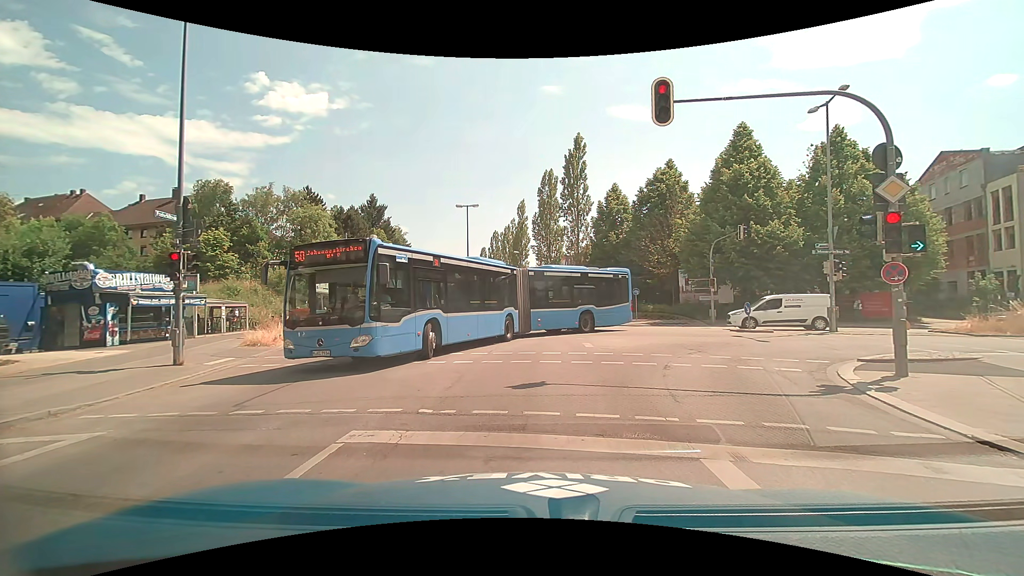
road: tertiary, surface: asphalt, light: Day
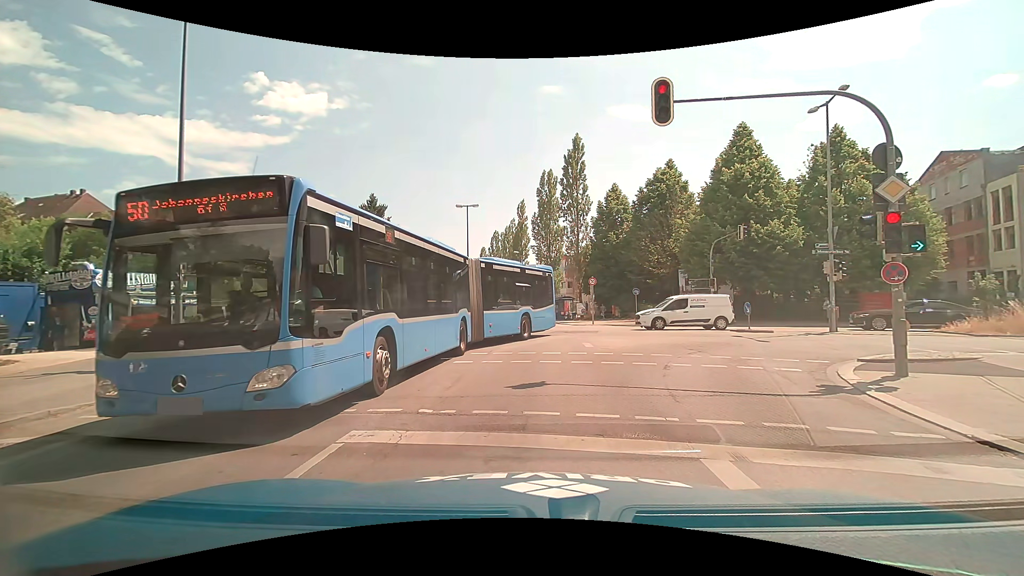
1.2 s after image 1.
(0.0, 0.0) m; 0°
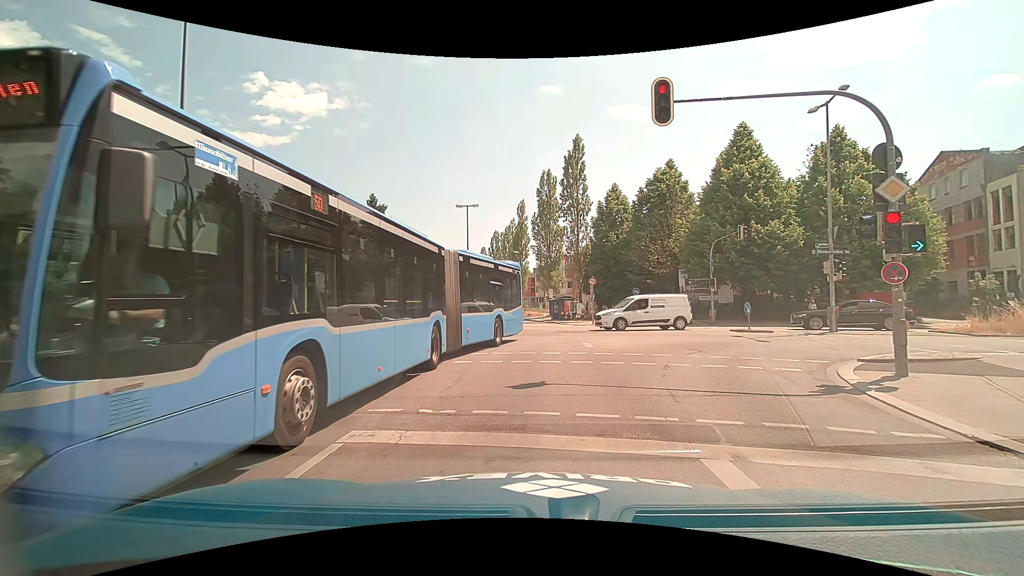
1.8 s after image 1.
(0.0, 0.0) m; 0°
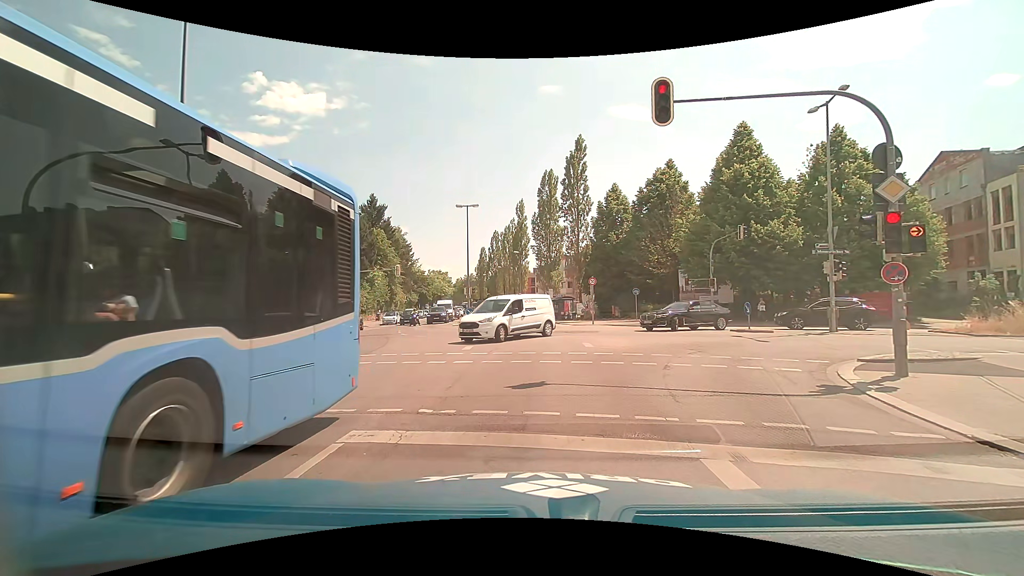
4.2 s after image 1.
(0.0, 0.0) m; 0°
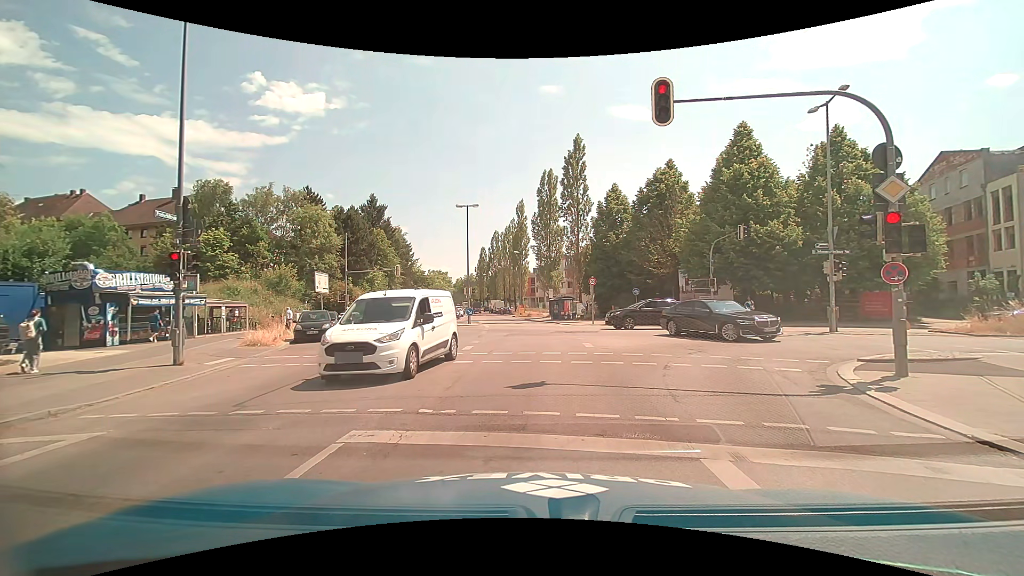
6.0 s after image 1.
(0.0, 0.0) m; 0°
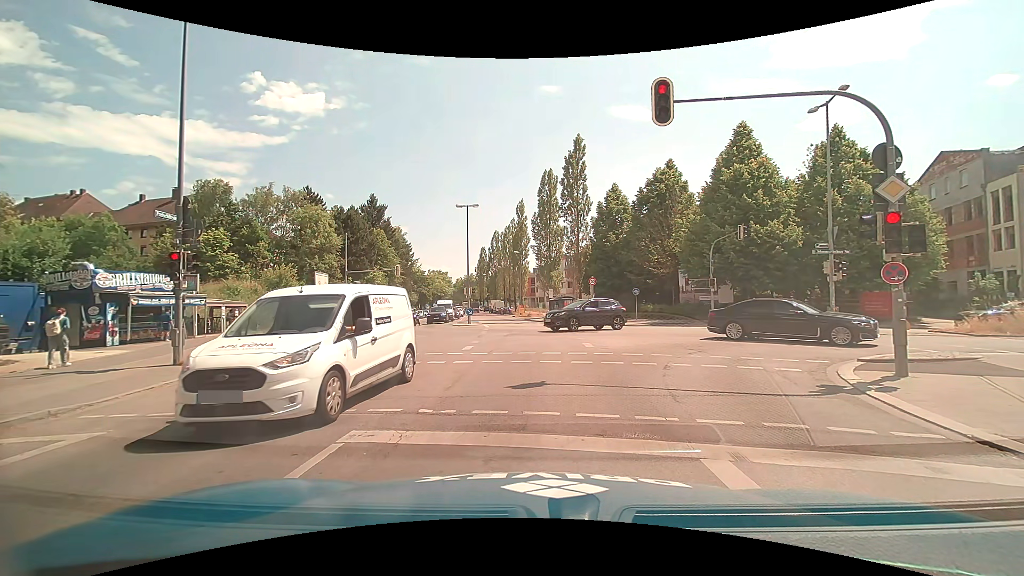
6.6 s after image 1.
(0.0, 0.0) m; 0°
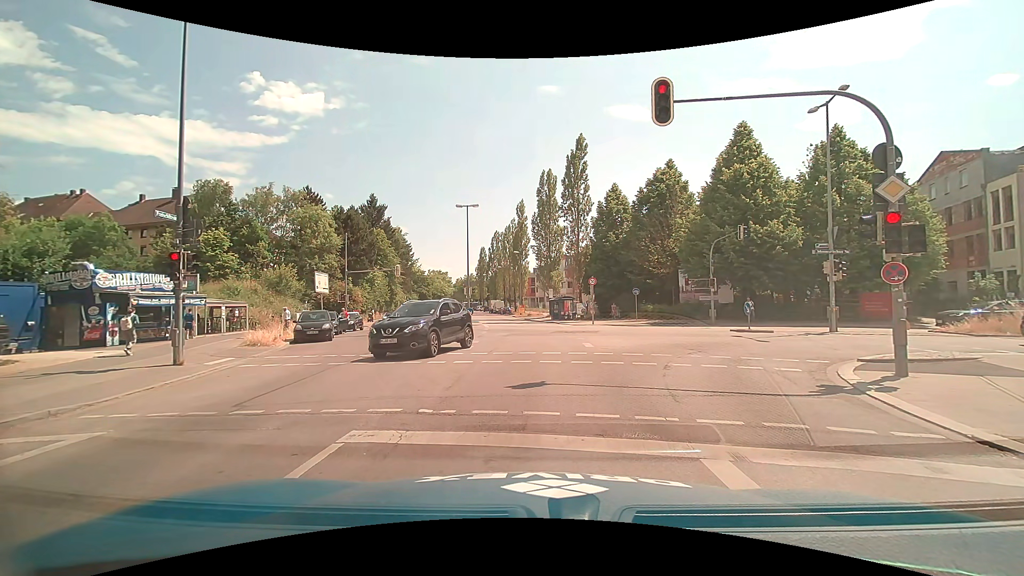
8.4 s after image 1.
(0.0, 0.0) m; 0°
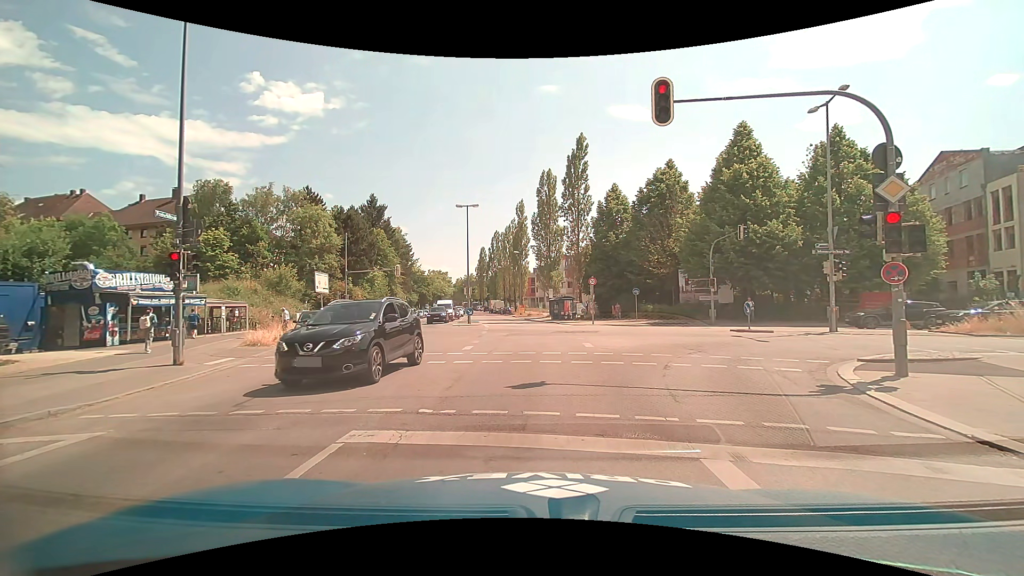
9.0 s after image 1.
(0.0, 0.0) m; 0°
(0, +10) (-1, +20) (-2, +30) (-3, +40) (-5, +50) (-7, +59) (-10, +69) (-12, +79) (-14, +89) (-16, +99) m
